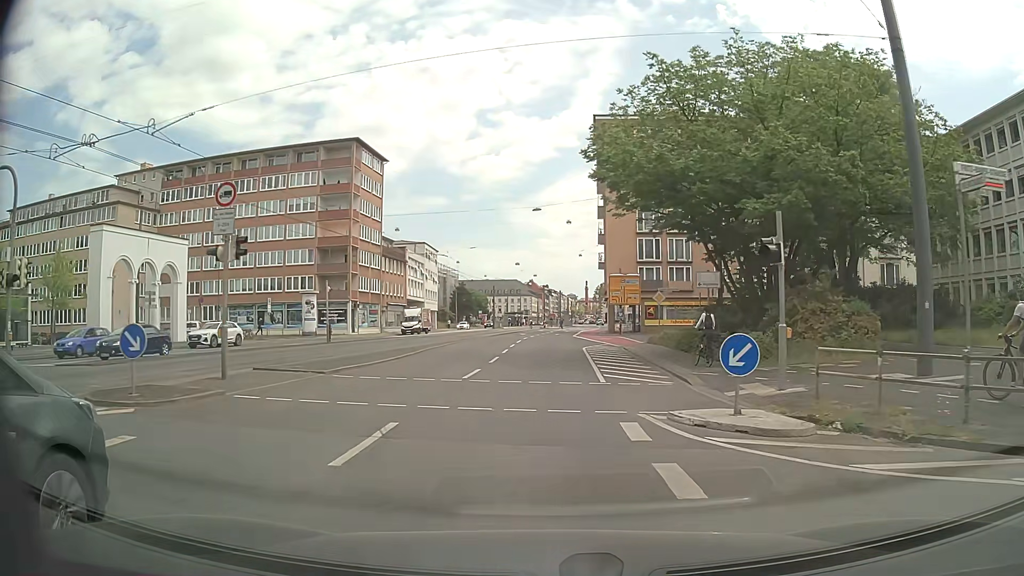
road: primary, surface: asphalt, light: Day
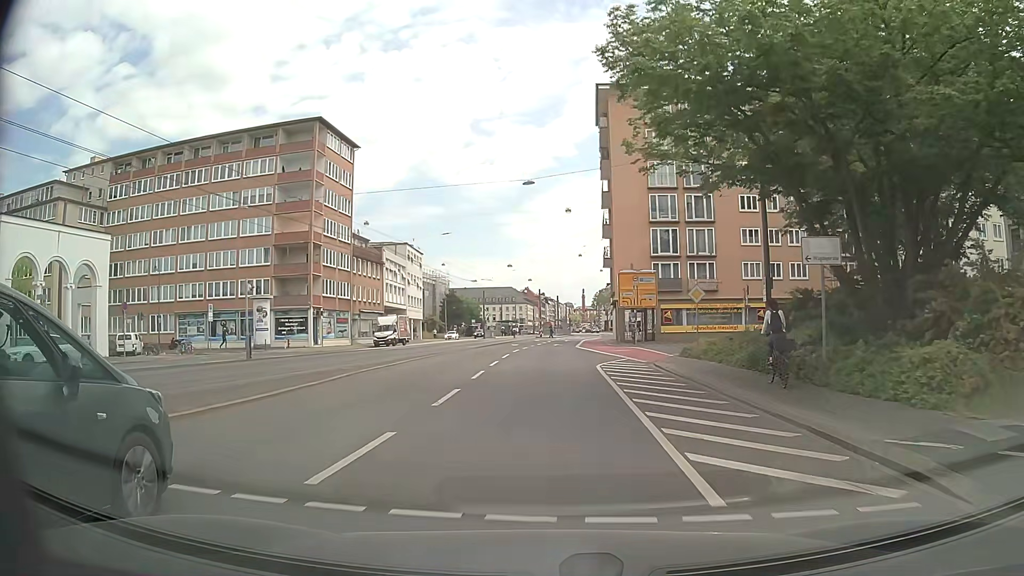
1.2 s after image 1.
(0.0, +11.0) m; +1°
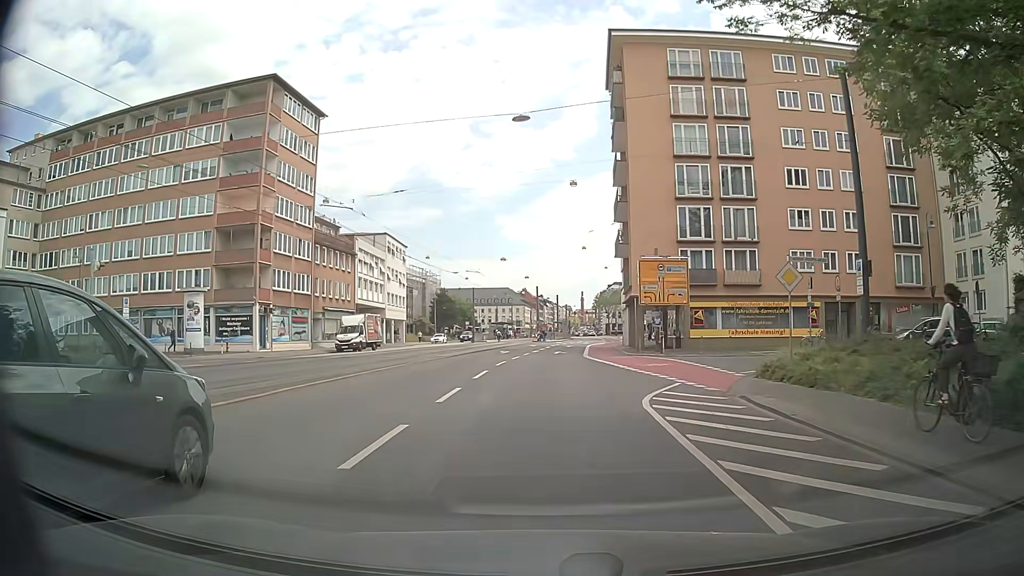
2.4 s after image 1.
(-0.2, +11.5) m; -1°
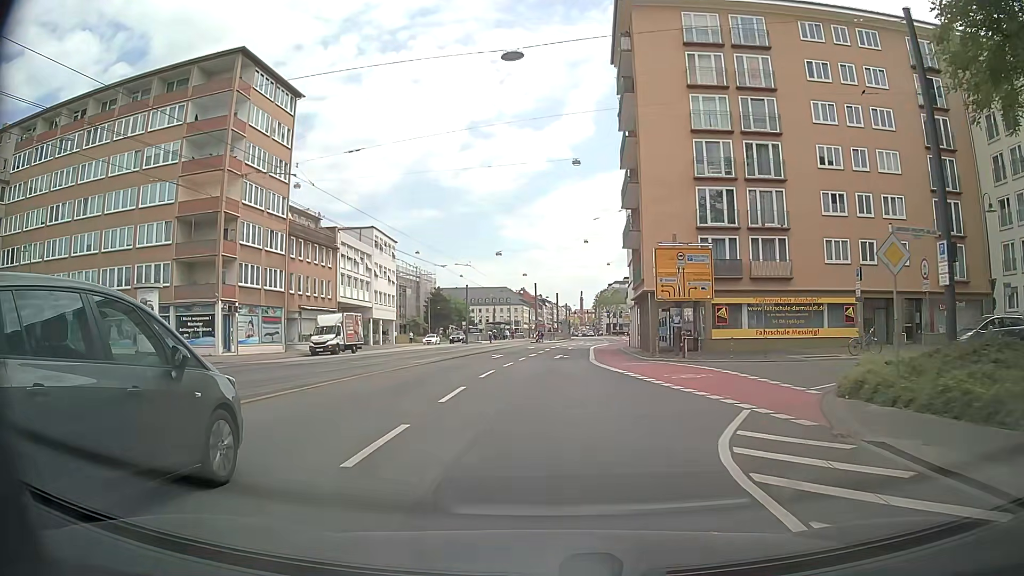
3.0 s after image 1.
(0.0, +5.9) m; -1°
